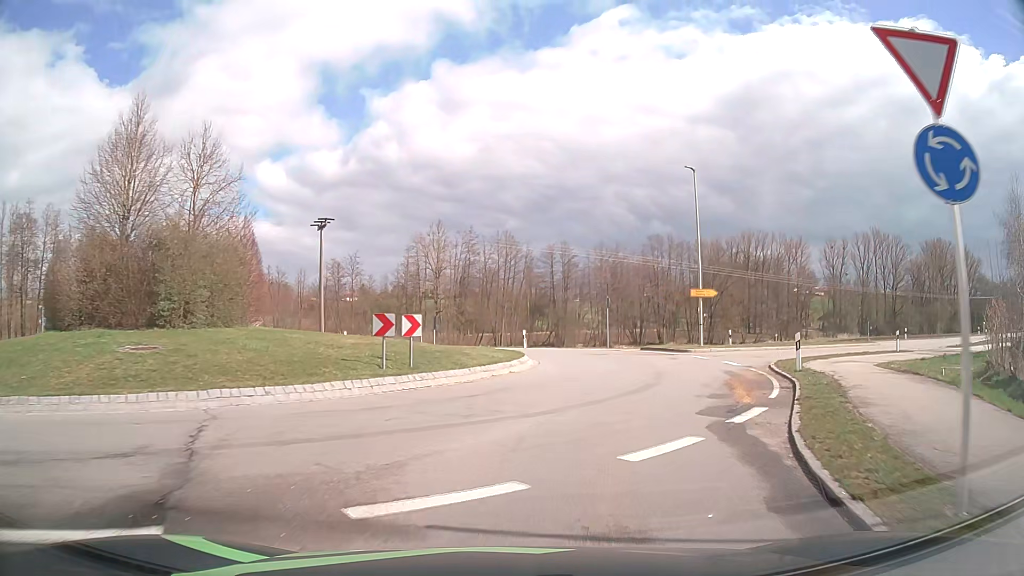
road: tertiary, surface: asphalt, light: Day
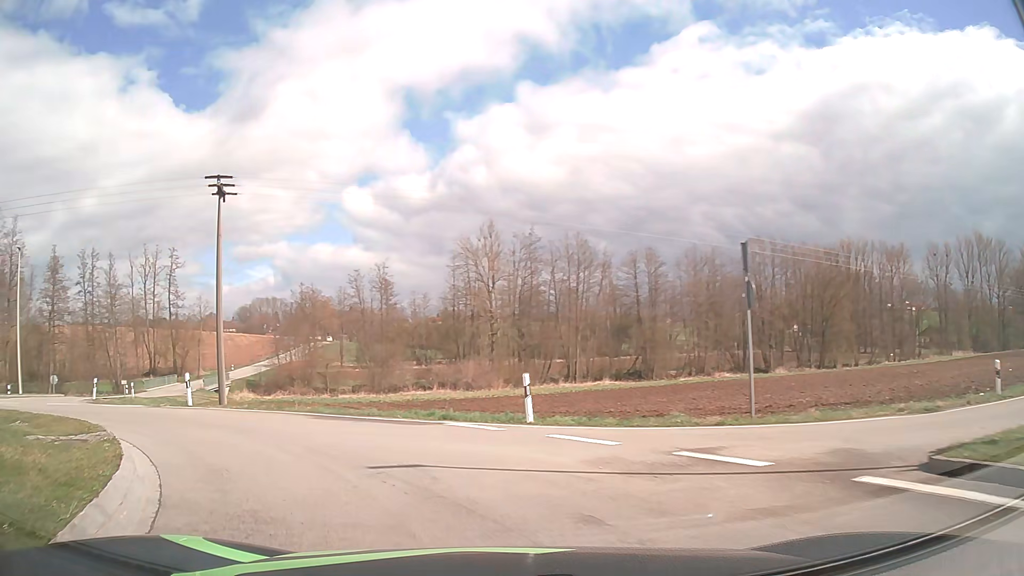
(+3.0, +23.4) m; -6°
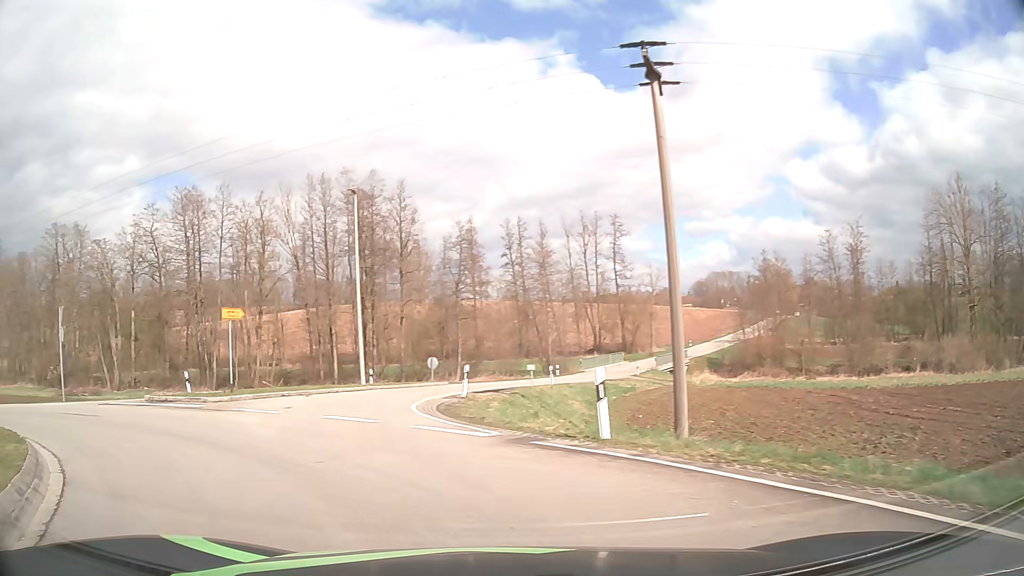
(-3.8, +11.5) m; -38°
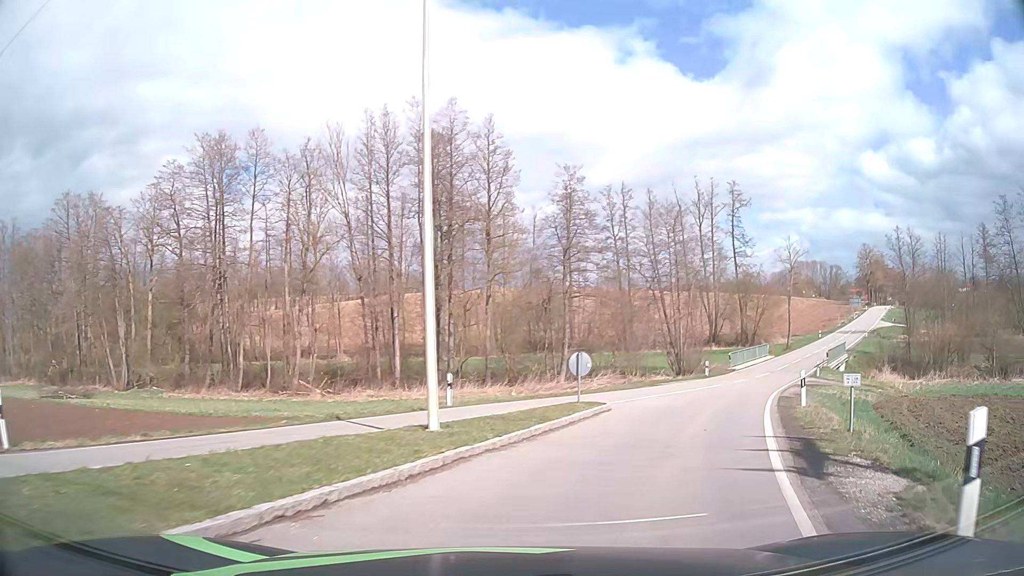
(-4.1, +17.9) m; -10°
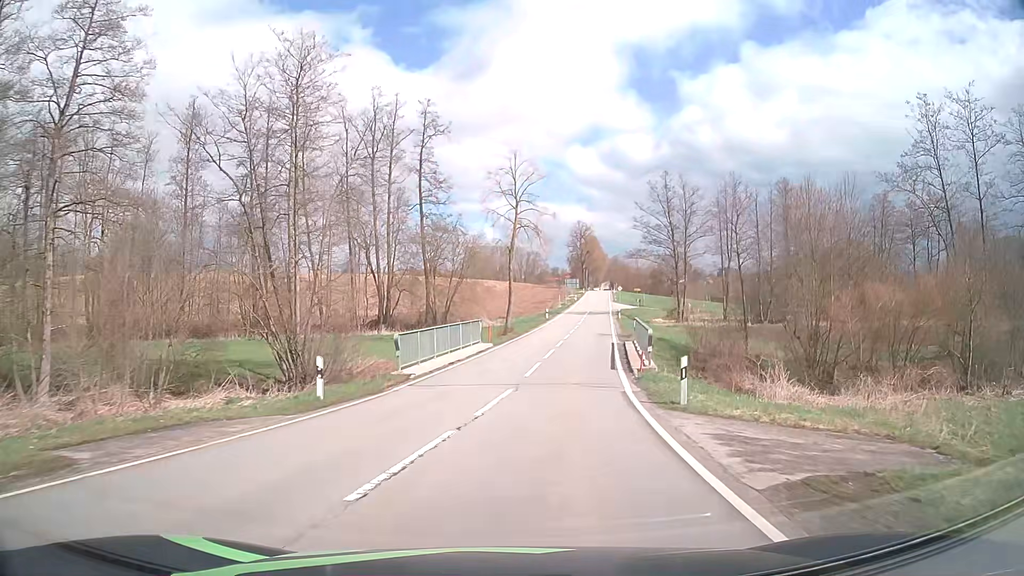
(+10.3, +28.4) m; +28°
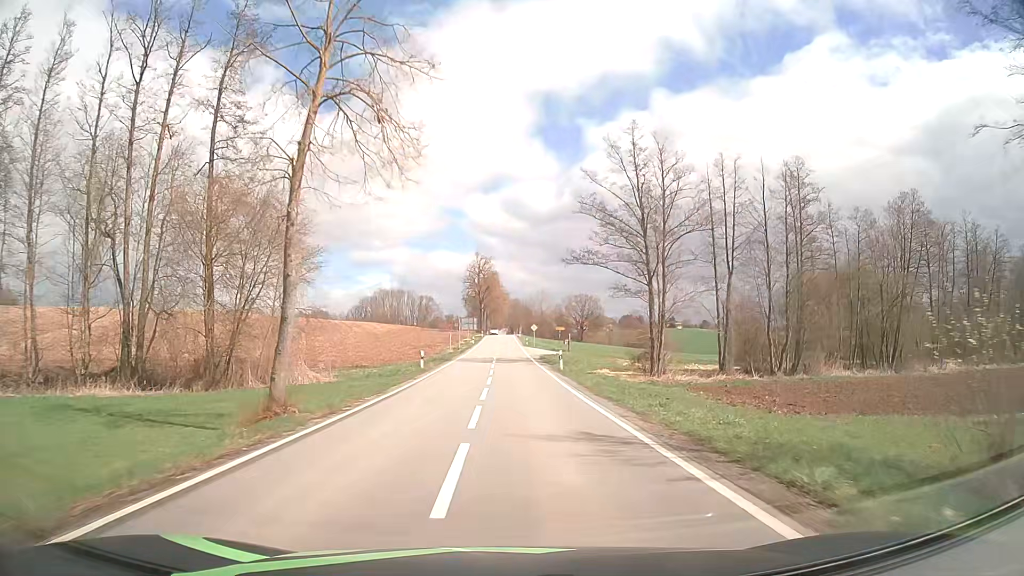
(+2.6, +30.8) m; +9°
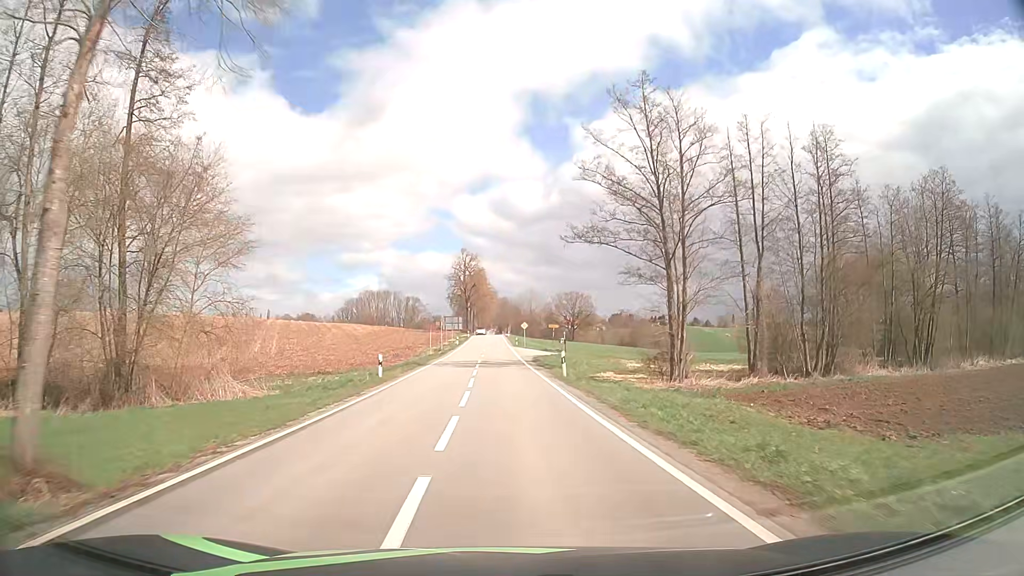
(+0.2, +8.2) m; +1°
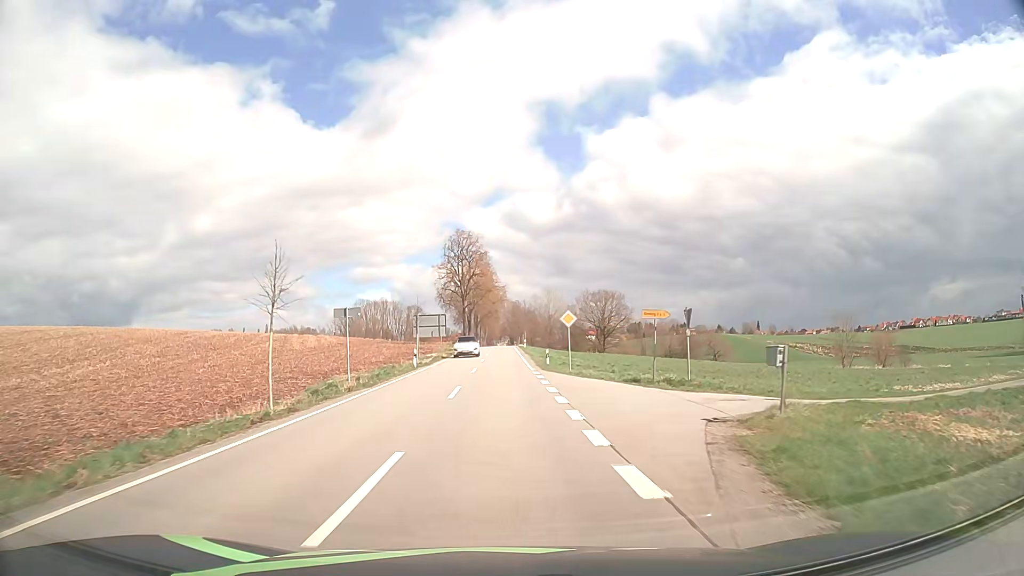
(-0.2, +44.5) m; -1°
(0, +10) (0, +20) (0, +30) (0, +40) (0, +50) (0, +60) (0, +70) (0, +80) (0, +90) (0, +100) m
